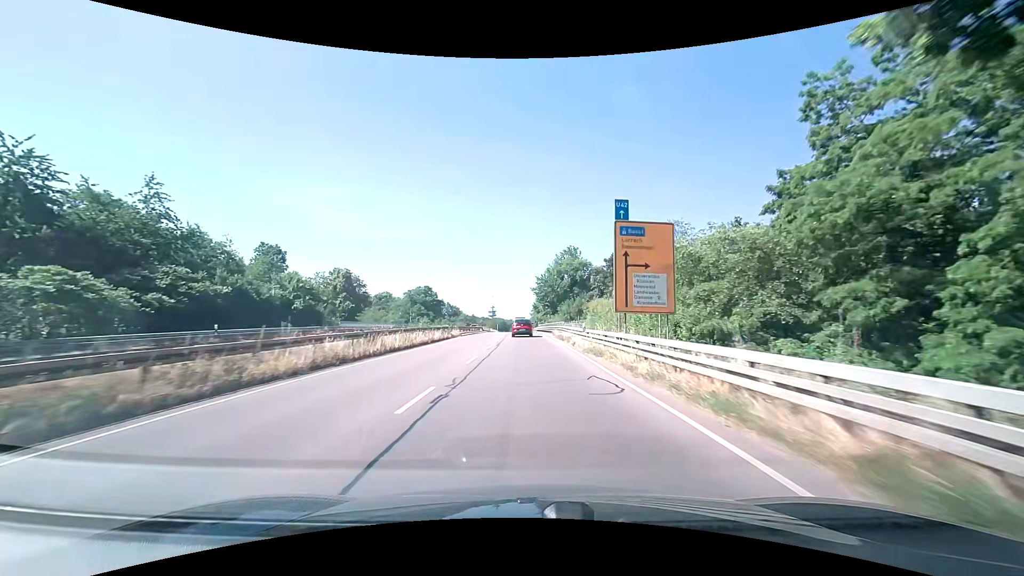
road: trunk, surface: asphalt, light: Day
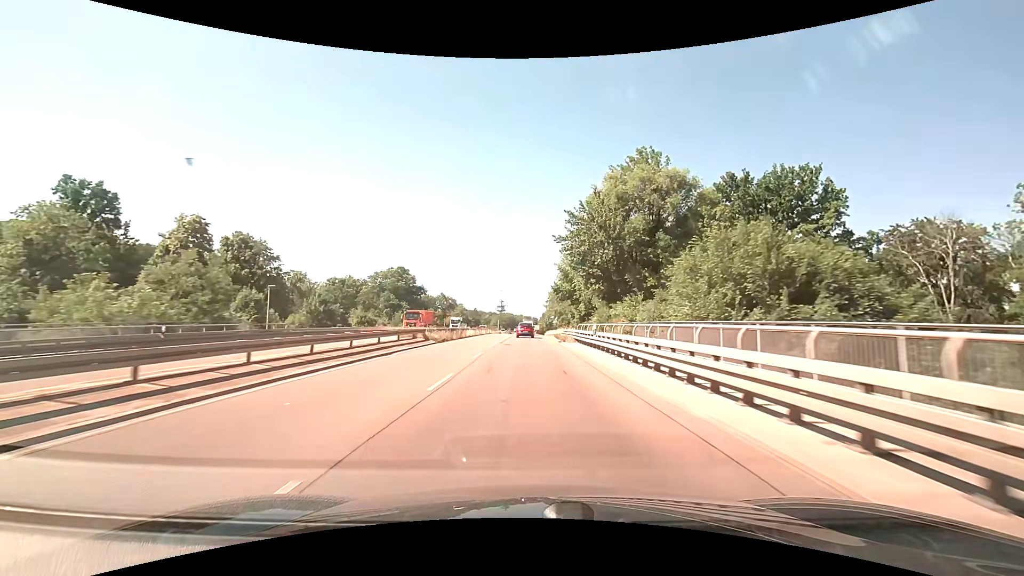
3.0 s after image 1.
(-1.1, +60.6) m; -2°
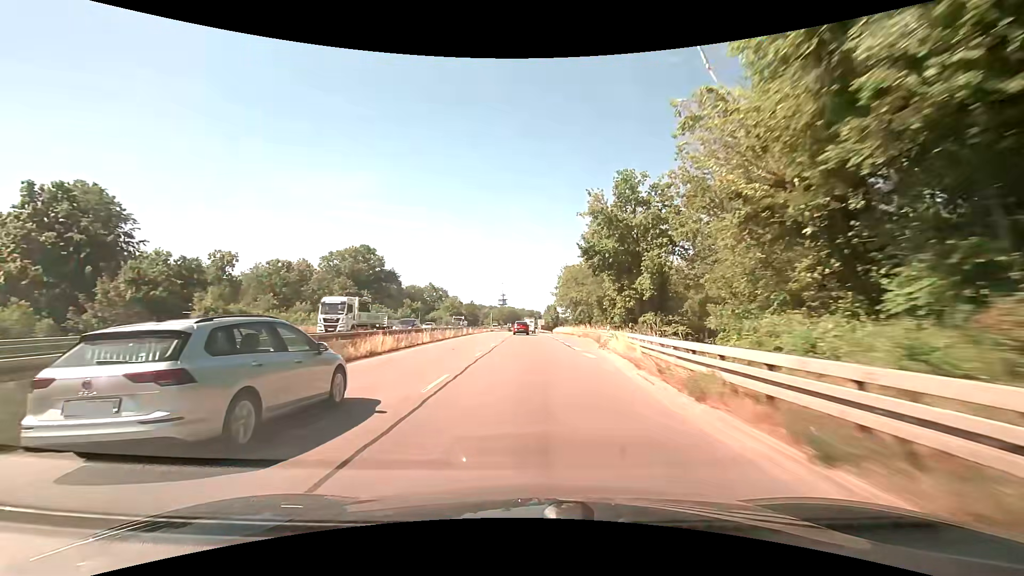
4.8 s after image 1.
(-0.1, +36.7) m; 0°
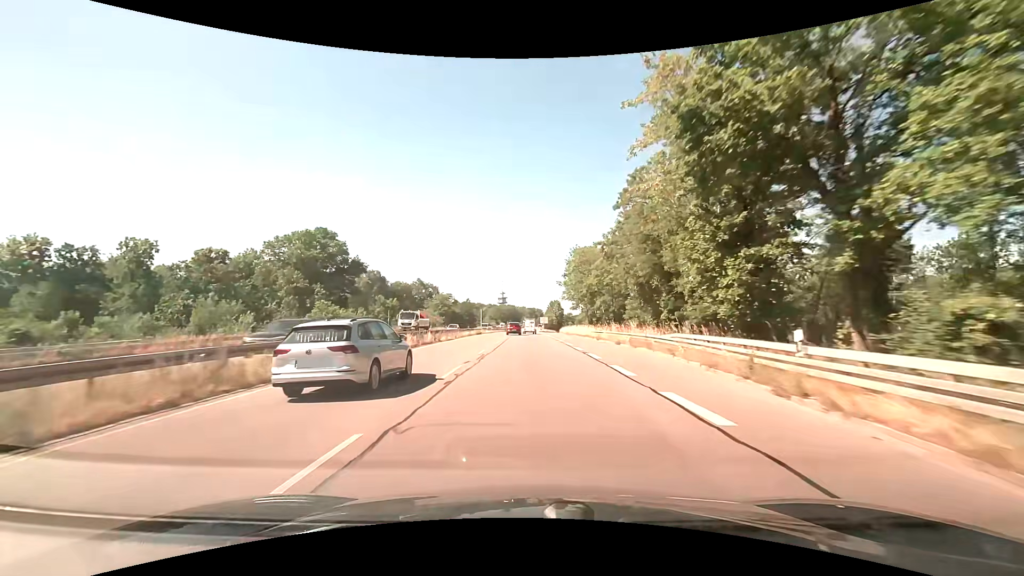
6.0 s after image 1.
(+0.1, +24.7) m; 0°
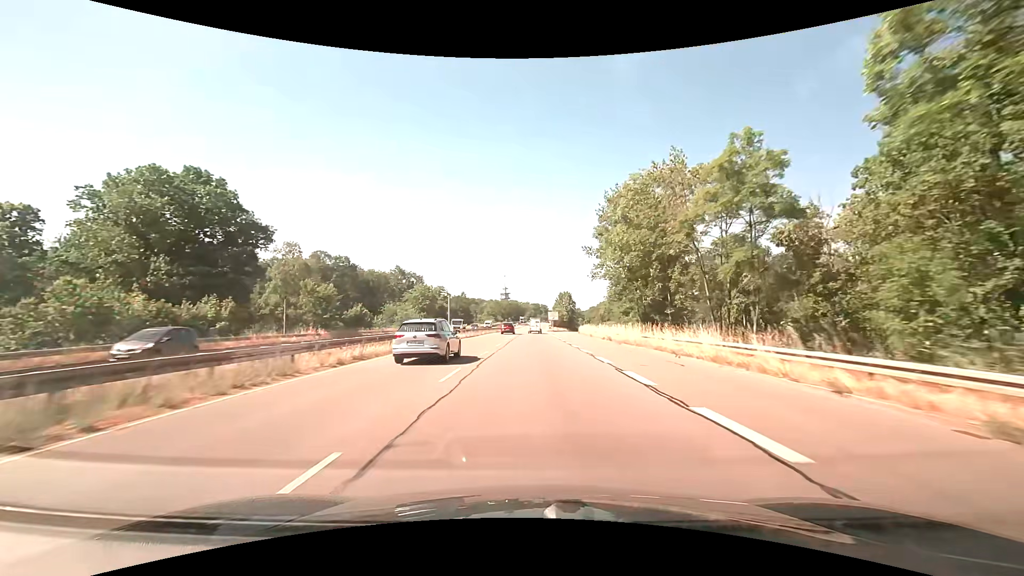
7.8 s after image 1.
(0.0, +37.2) m; -1°
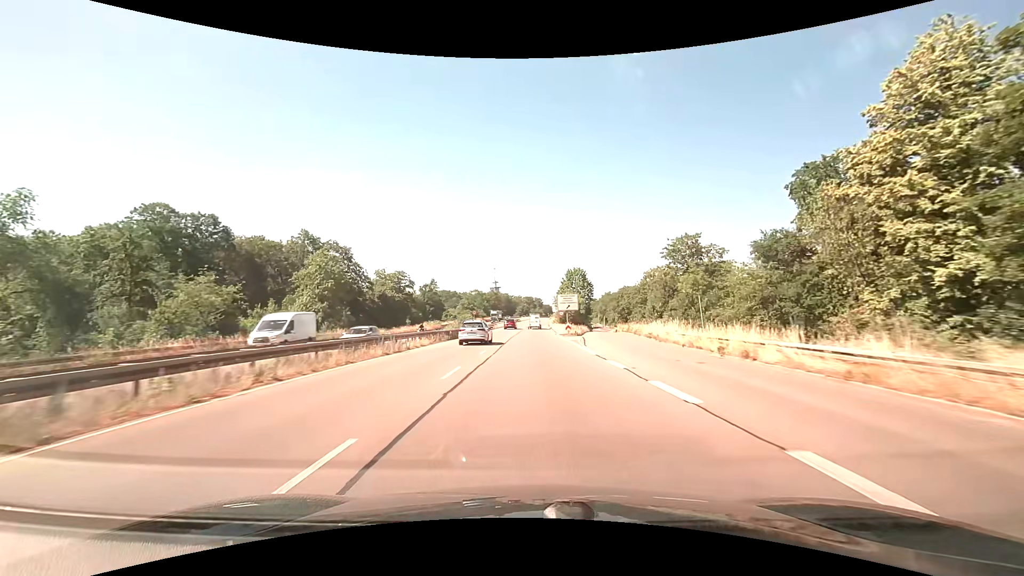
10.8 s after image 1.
(+0.7, +62.6) m; +1°
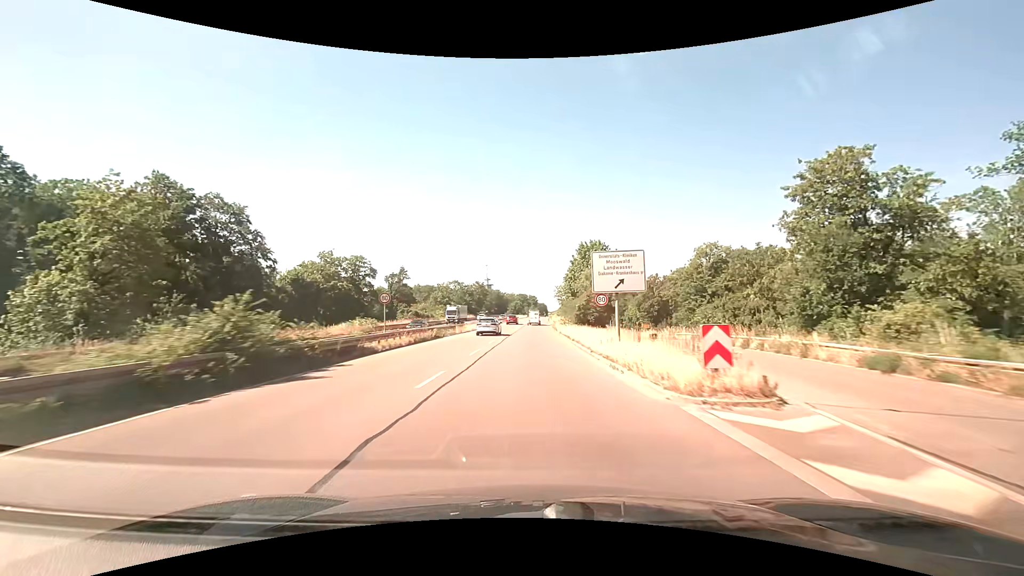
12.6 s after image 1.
(+0.3, +37.9) m; +1°
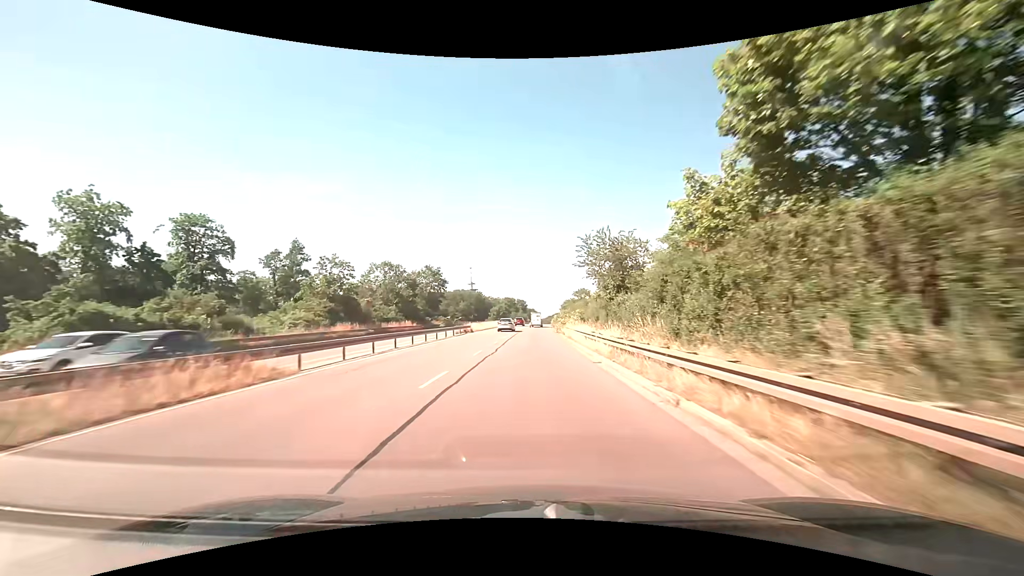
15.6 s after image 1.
(+0.6, +63.3) m; +1°
(0, +10) (0, +20) (0, +30) (0, +40) (+1, +50) (+1, +60) (+1, +70) (+2, +80) (+2, +90) (+3, +100) m
